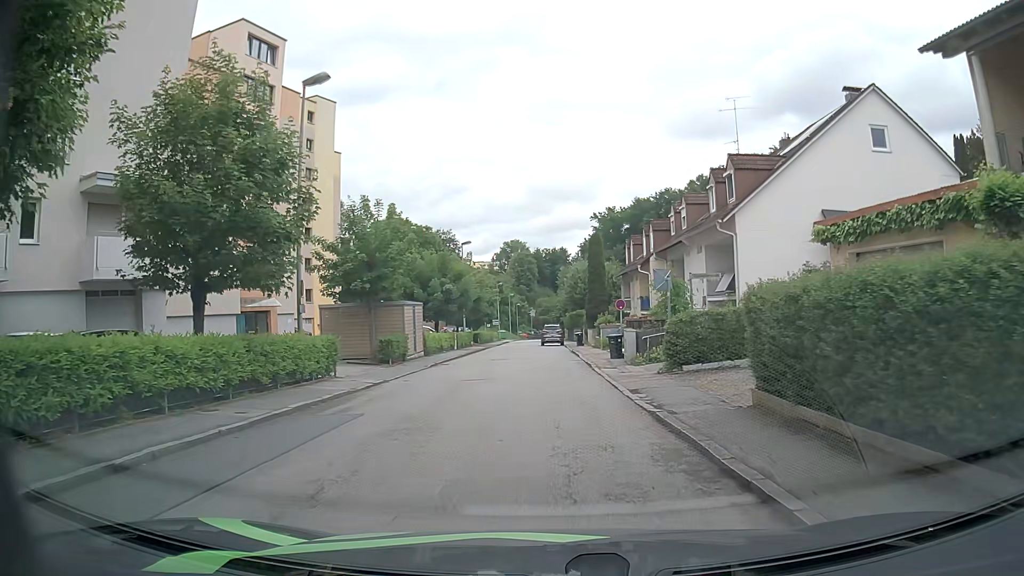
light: Day
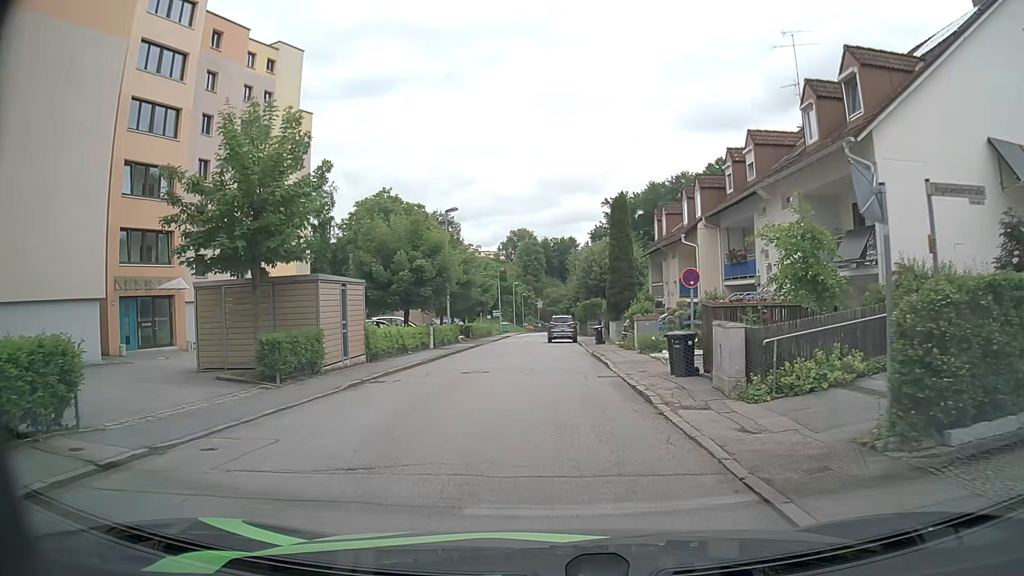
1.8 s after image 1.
(+0.1, +12.0) m; 0°
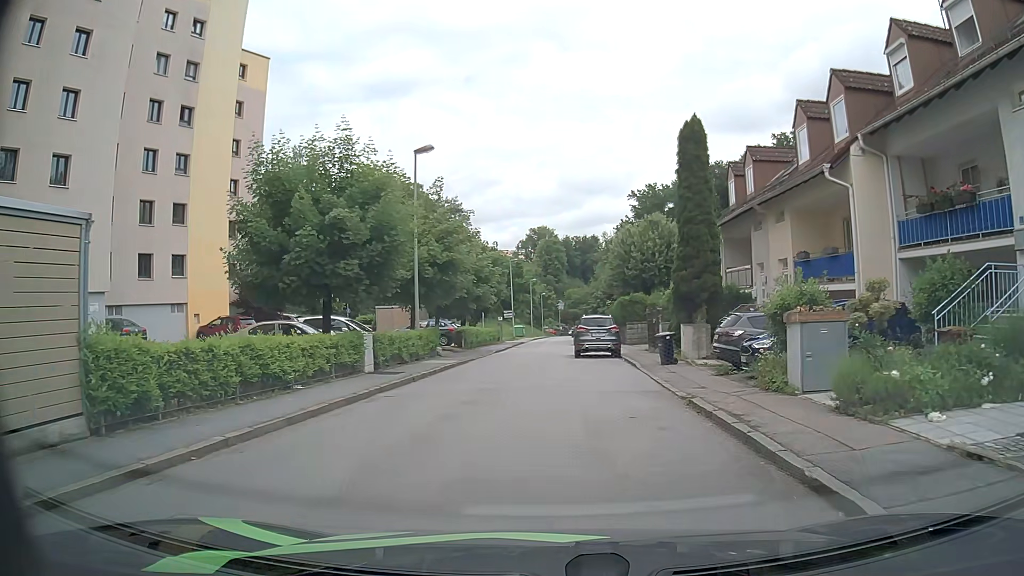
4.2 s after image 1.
(-0.1, +15.1) m; -1°
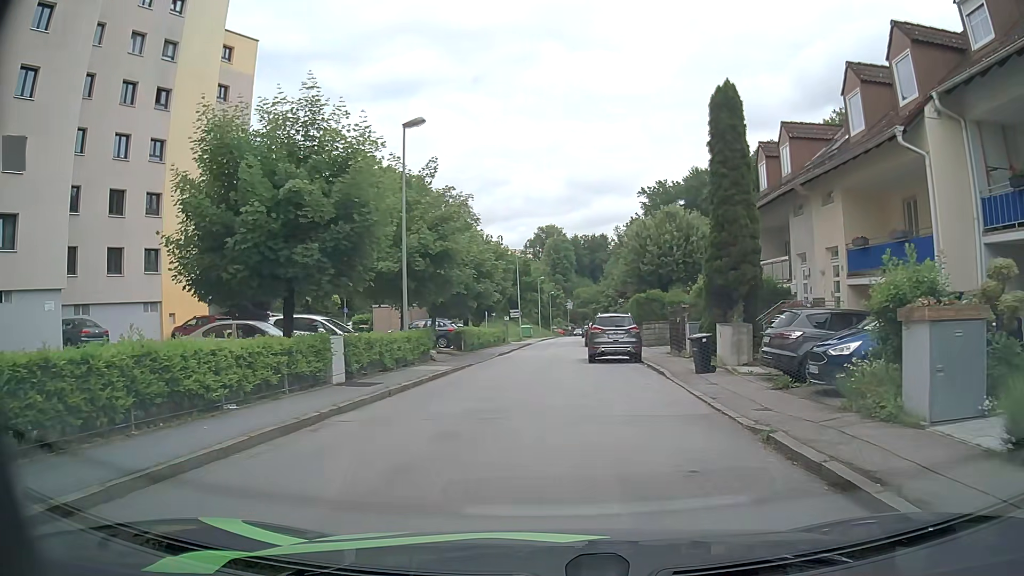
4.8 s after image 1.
(0.0, +3.6) m; 0°
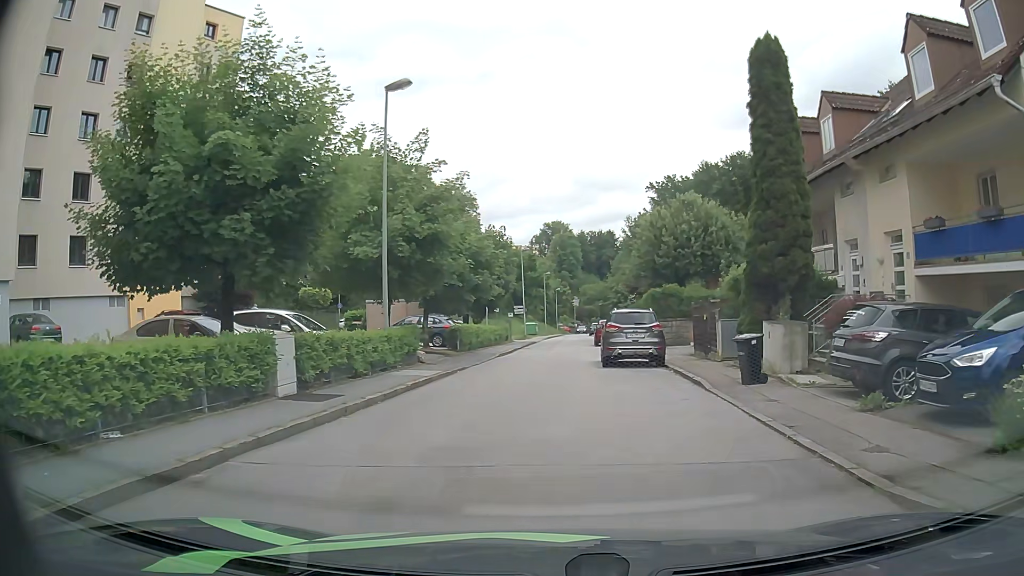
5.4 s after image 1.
(-0.1, +3.5) m; -1°
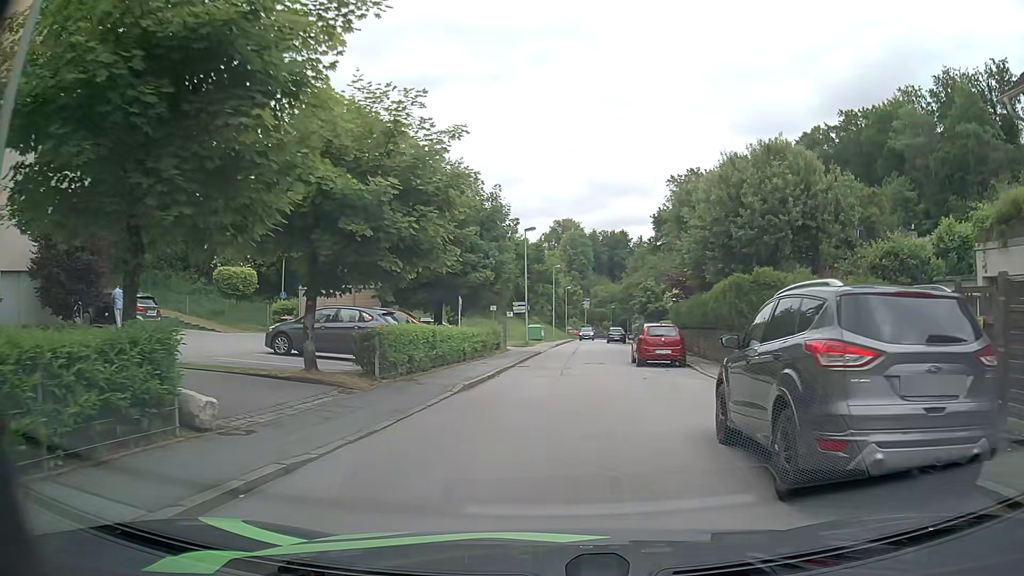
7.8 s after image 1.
(-0.2, +14.9) m; -1°
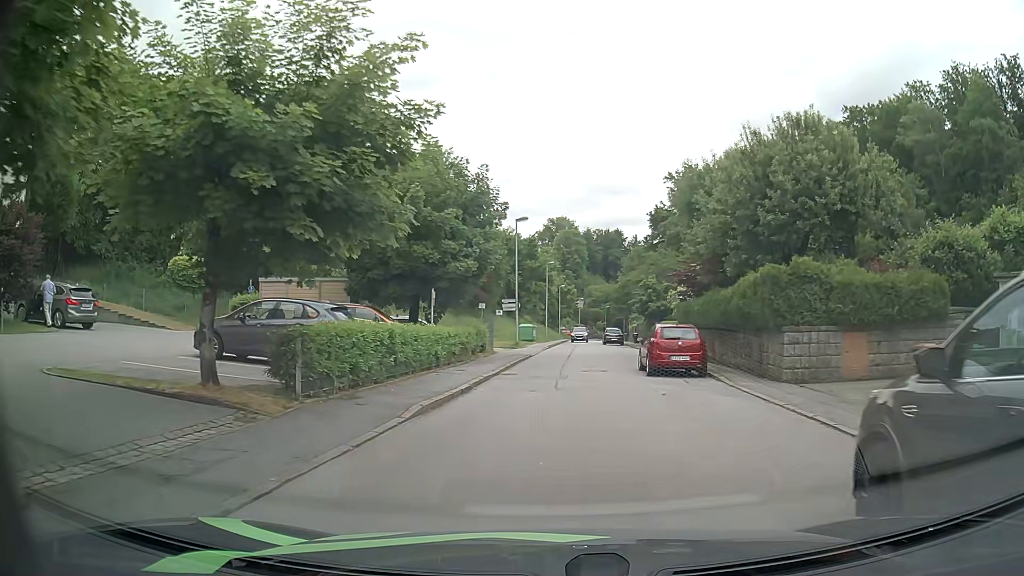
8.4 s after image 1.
(+0.1, +4.1) m; +1°
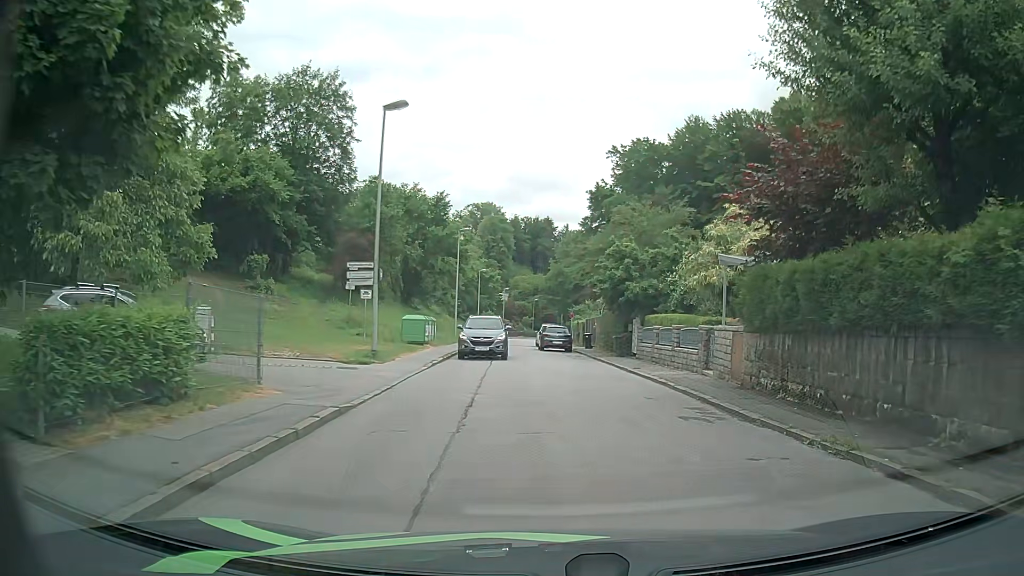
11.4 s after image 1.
(+0.8, +21.3) m; +6°
(0, +10) (+1, +20) (0, +30) (-2, +40) (-3, +50) (-3, +60) (-3, +70) (-3, +80) (-3, +90) (-3, +100) m
